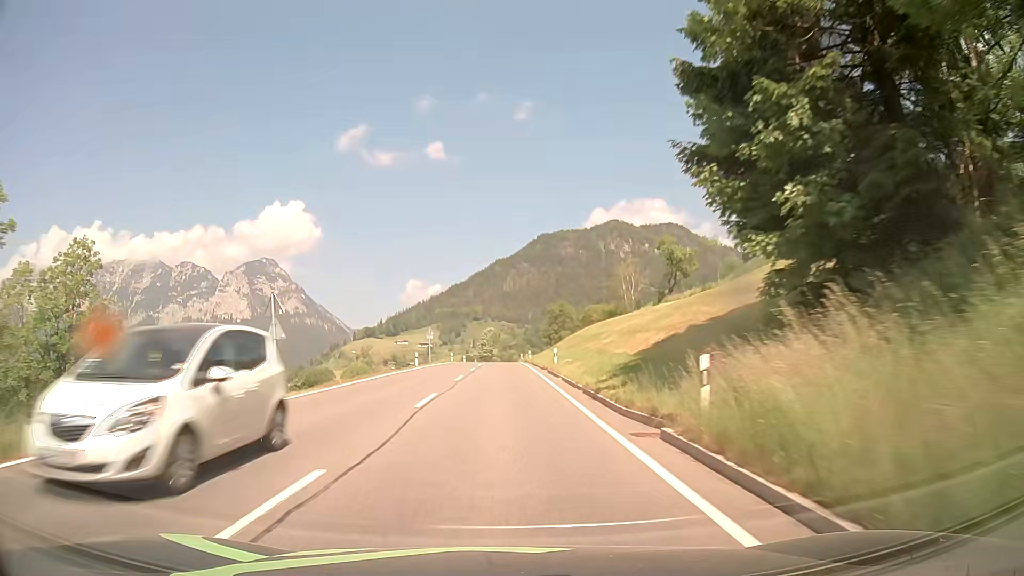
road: primary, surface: asphalt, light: Day
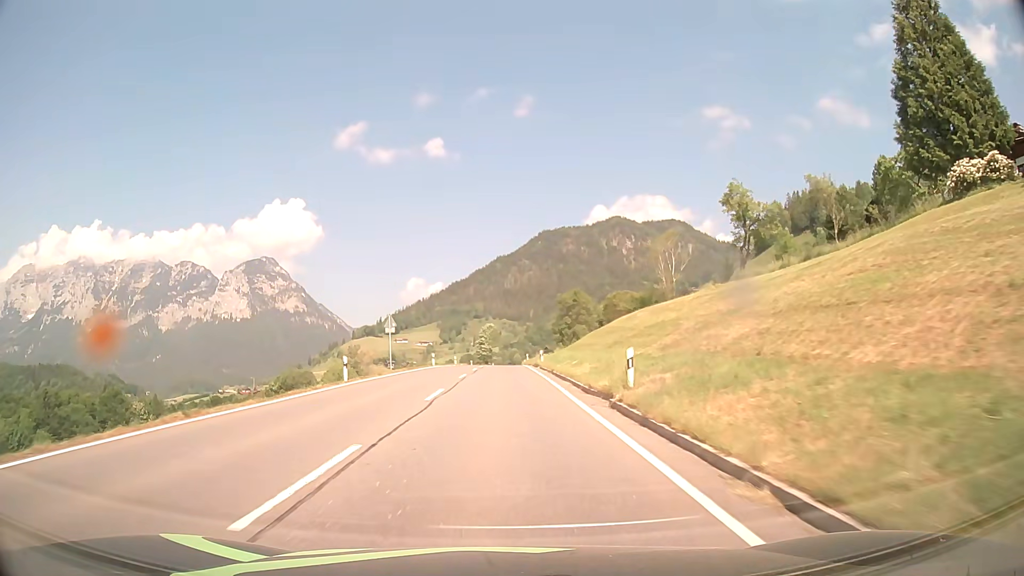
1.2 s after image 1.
(-0.1, +22.2) m; 0°
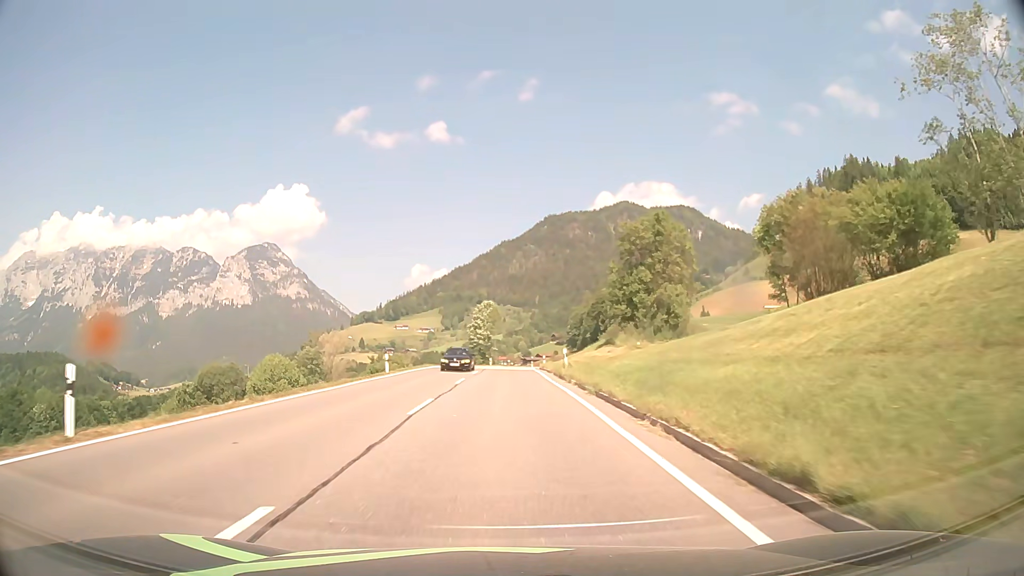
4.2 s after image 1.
(-0.3, +51.6) m; -1°
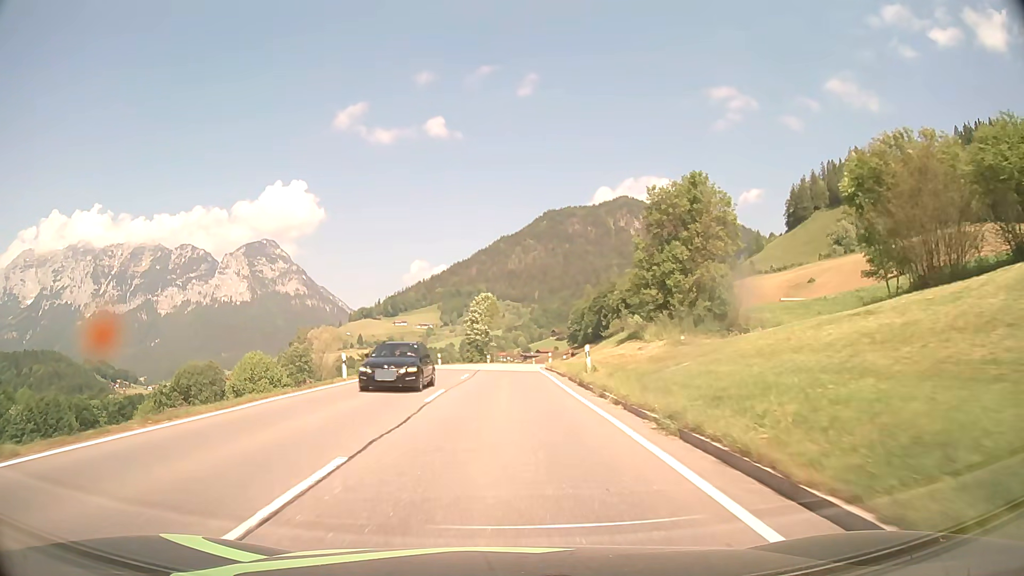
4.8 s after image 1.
(0.0, +9.4) m; 0°
